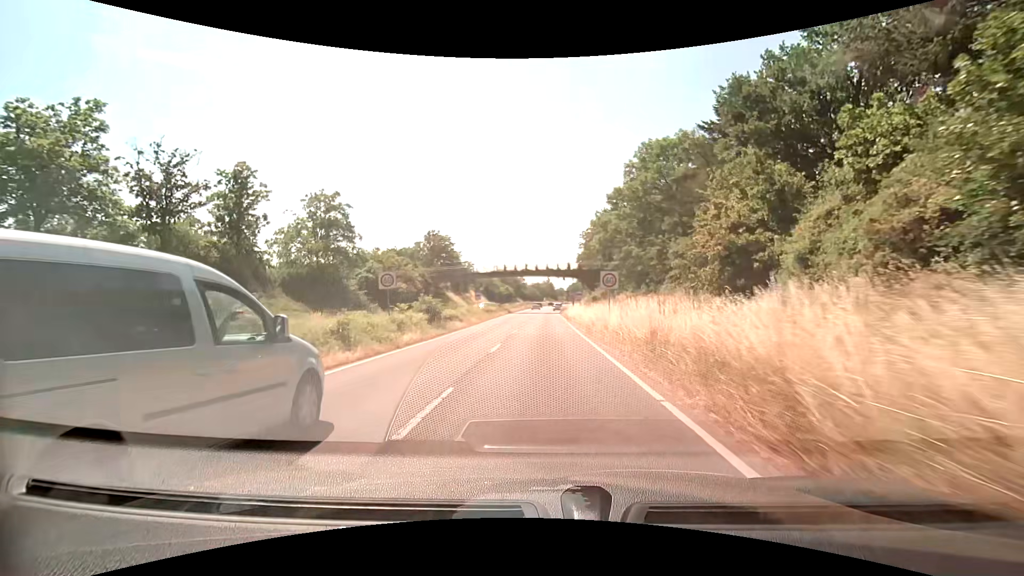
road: trunk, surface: asphalt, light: Day
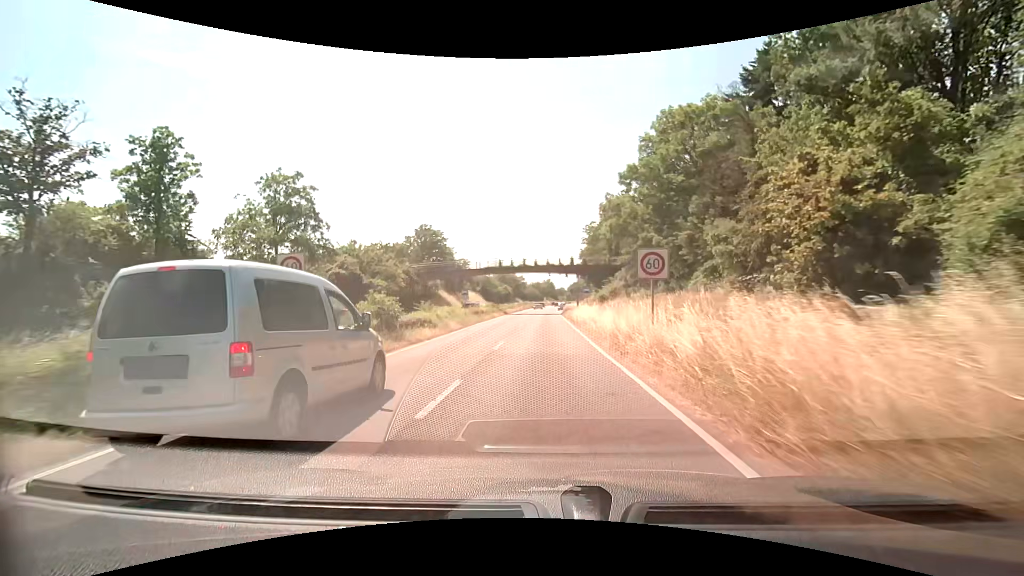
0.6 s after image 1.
(0.0, +8.1) m; 0°
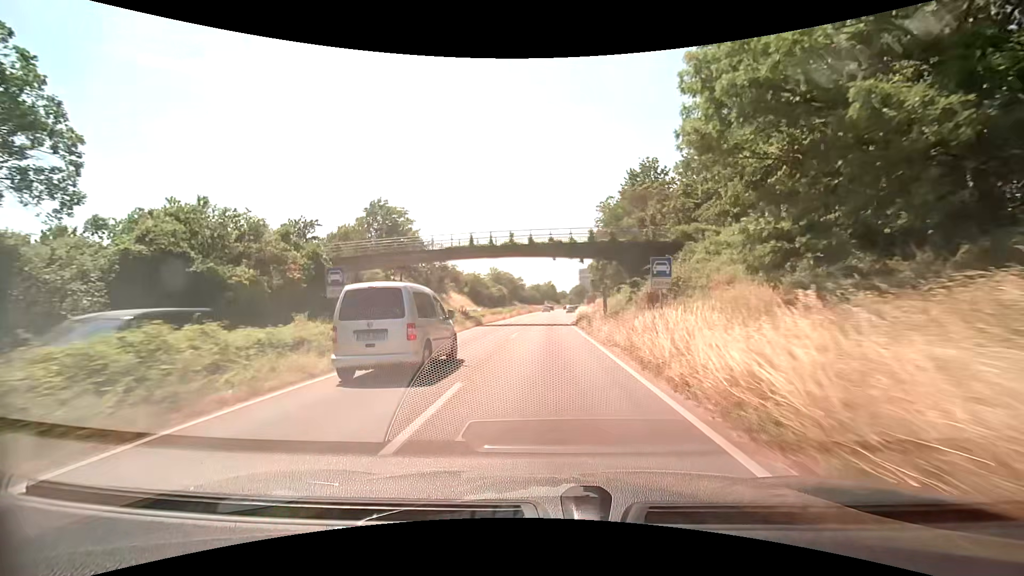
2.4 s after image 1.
(0.0, +25.4) m; 0°
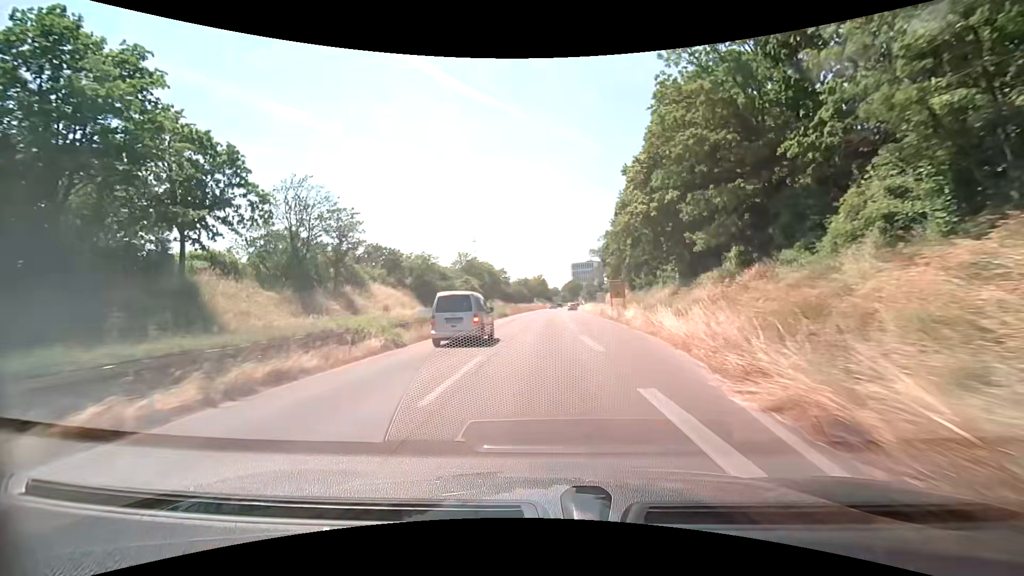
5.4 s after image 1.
(+0.3, +45.7) m; +1°
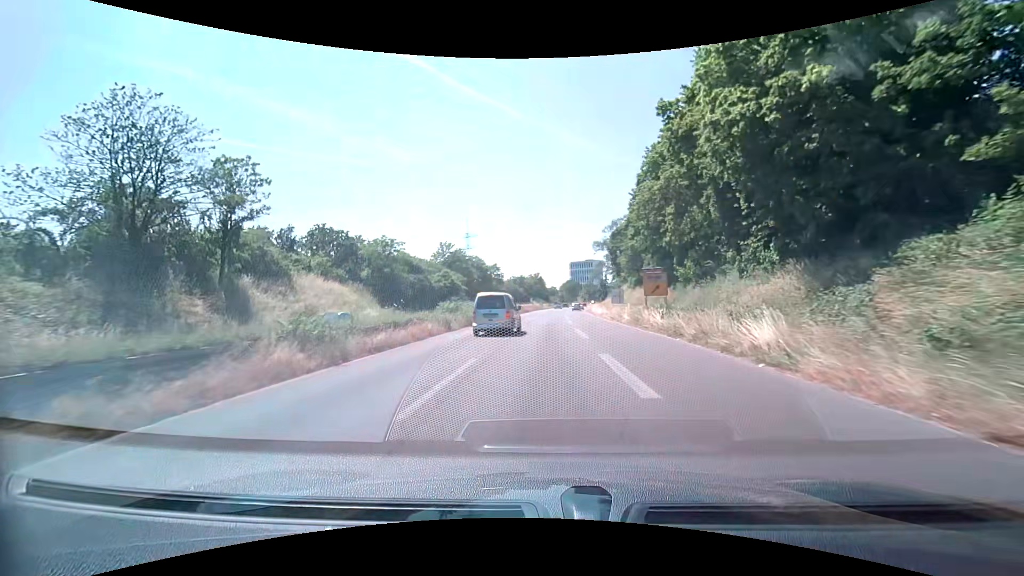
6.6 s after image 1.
(0.0, +18.9) m; 0°
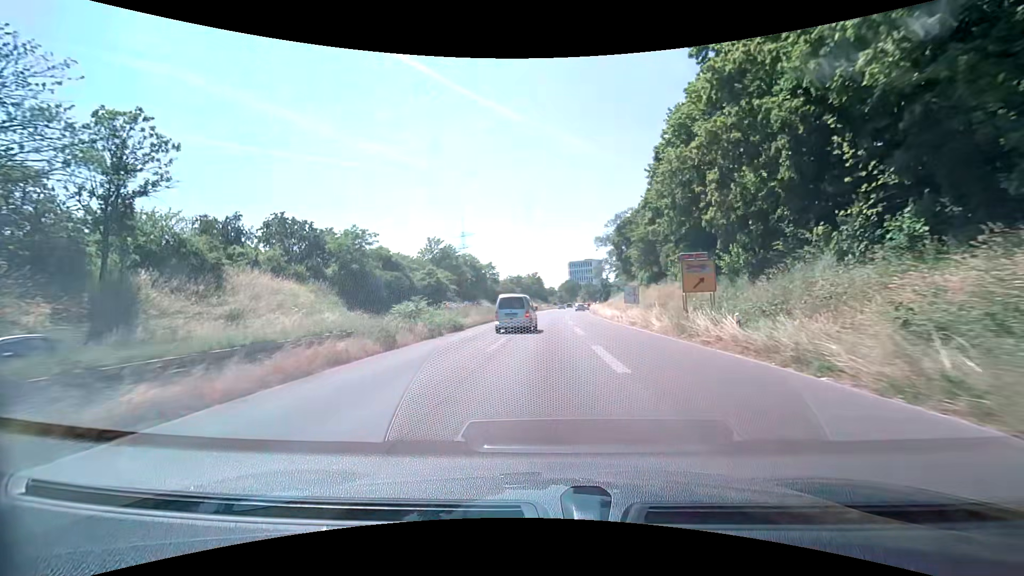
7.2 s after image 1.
(0.0, +9.5) m; 0°
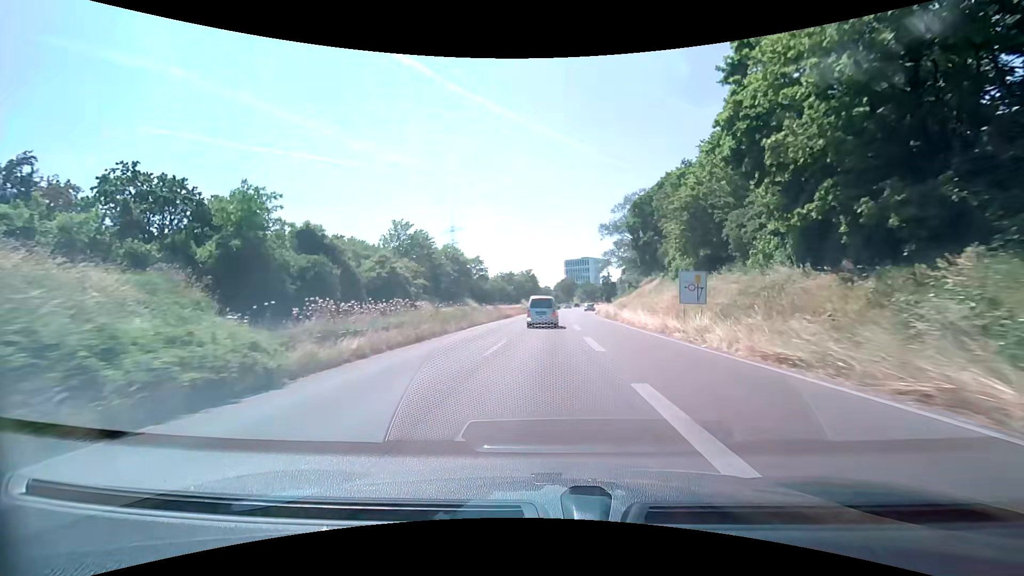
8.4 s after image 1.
(+0.1, +19.2) m; 0°
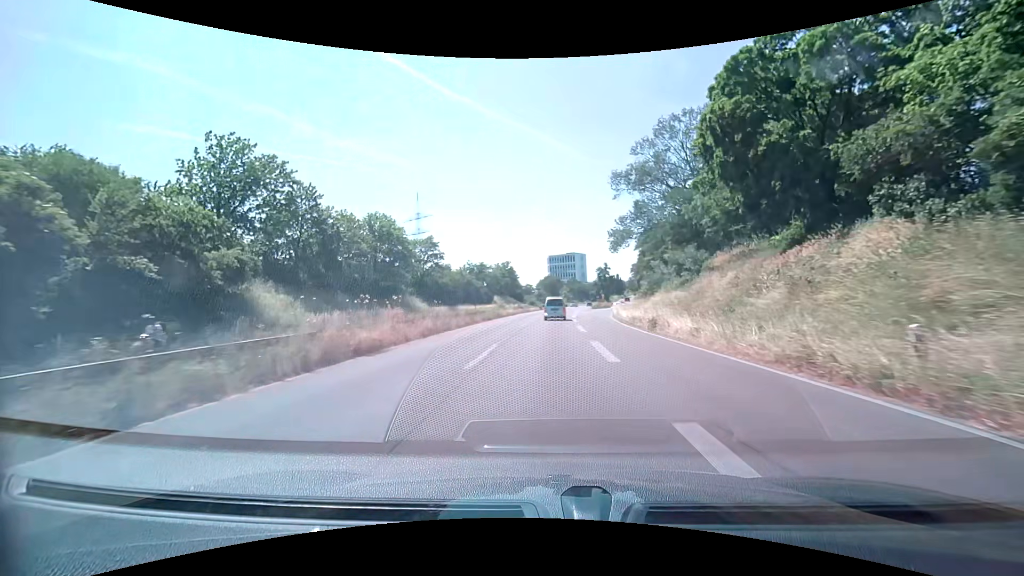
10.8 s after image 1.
(+0.8, +39.1) m; +2°
(0, +10) (0, +20) (0, +30) (+1, +40) (+1, +50) (+2, +60) (+2, +70) (+3, +80) (+4, +90) (+5, +100) m
